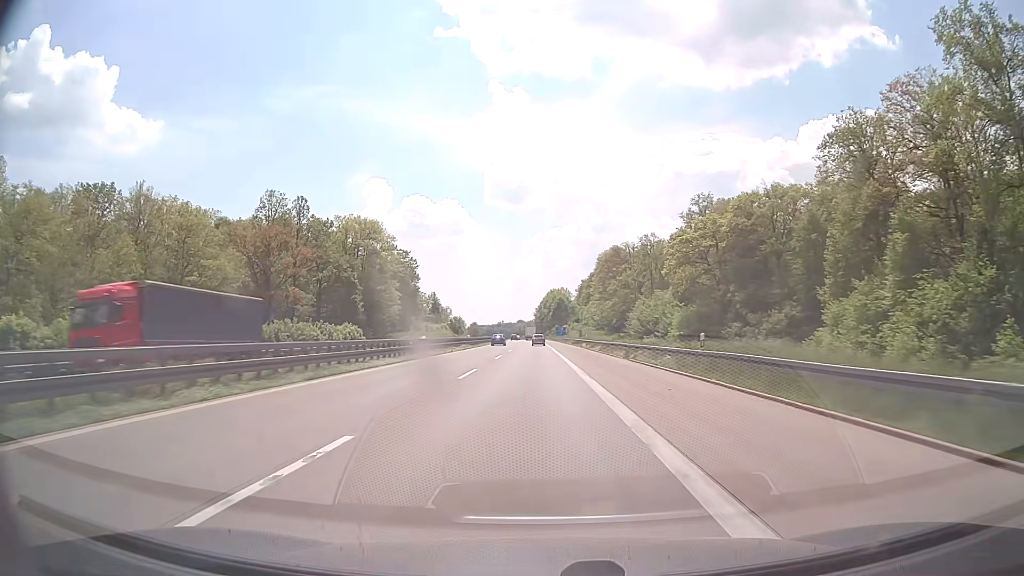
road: motorway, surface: concrete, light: Day
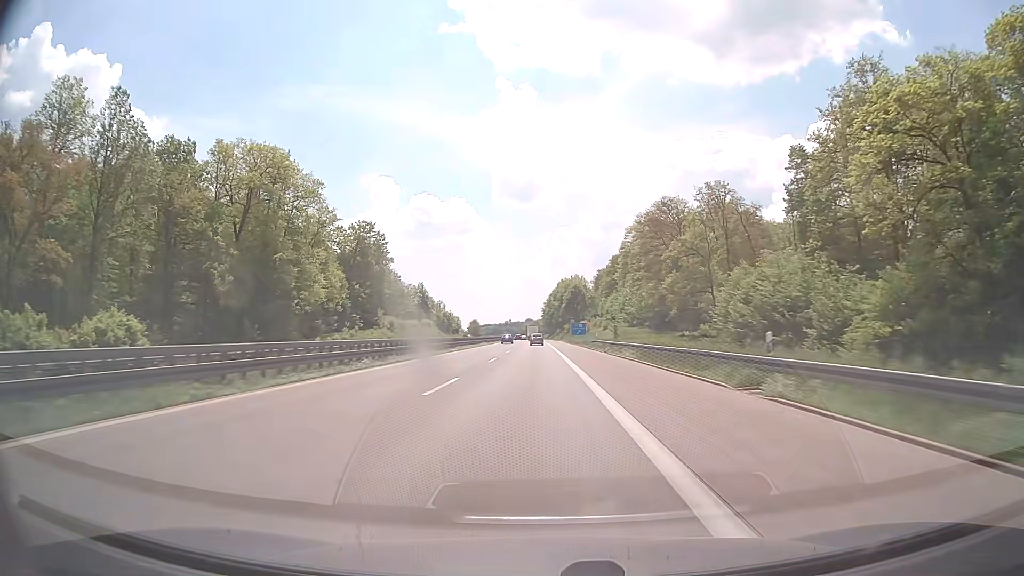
(-0.4, +59.6) m; -1°
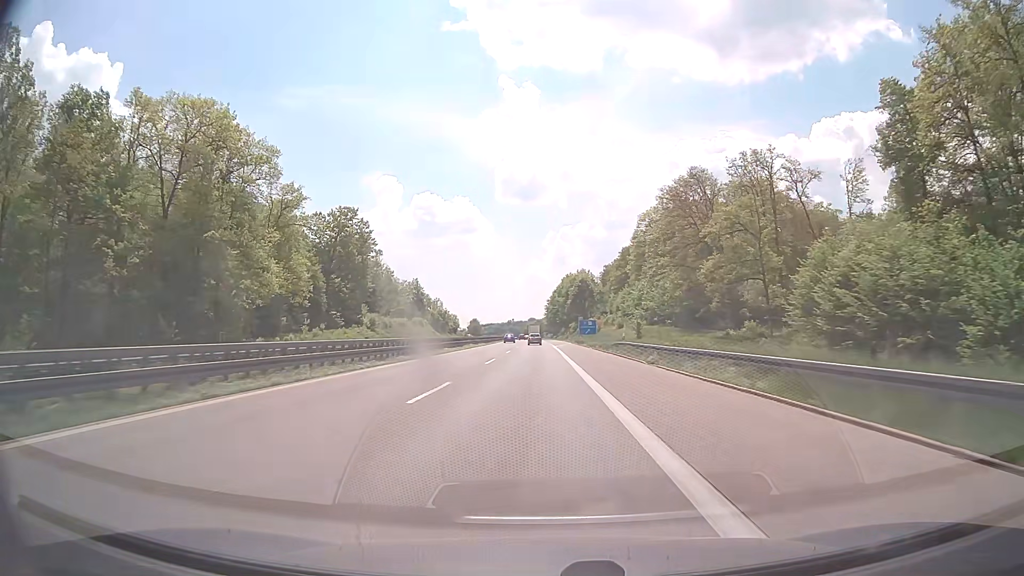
(-0.1, +19.9) m; 0°
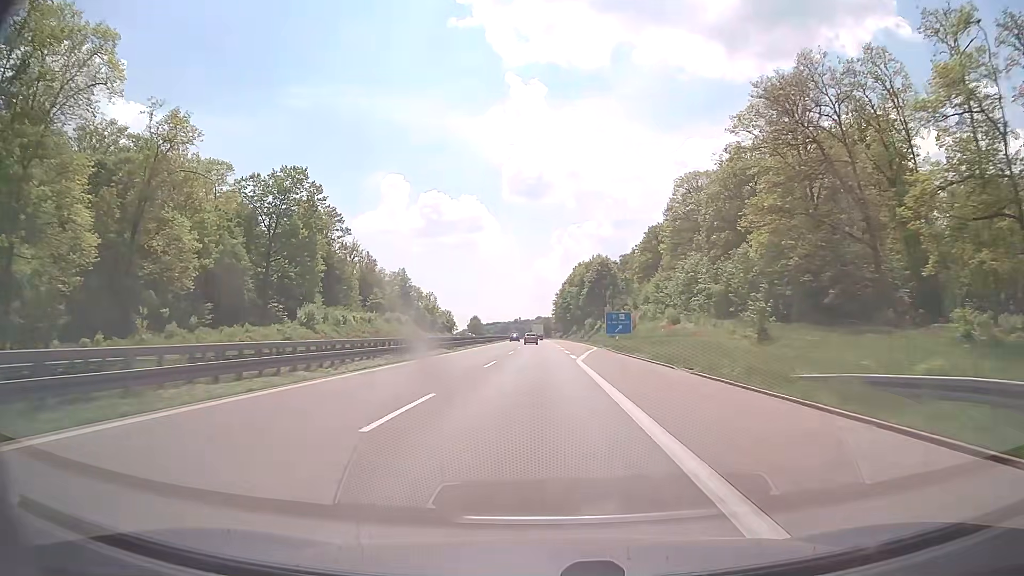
(-0.2, +39.7) m; -1°
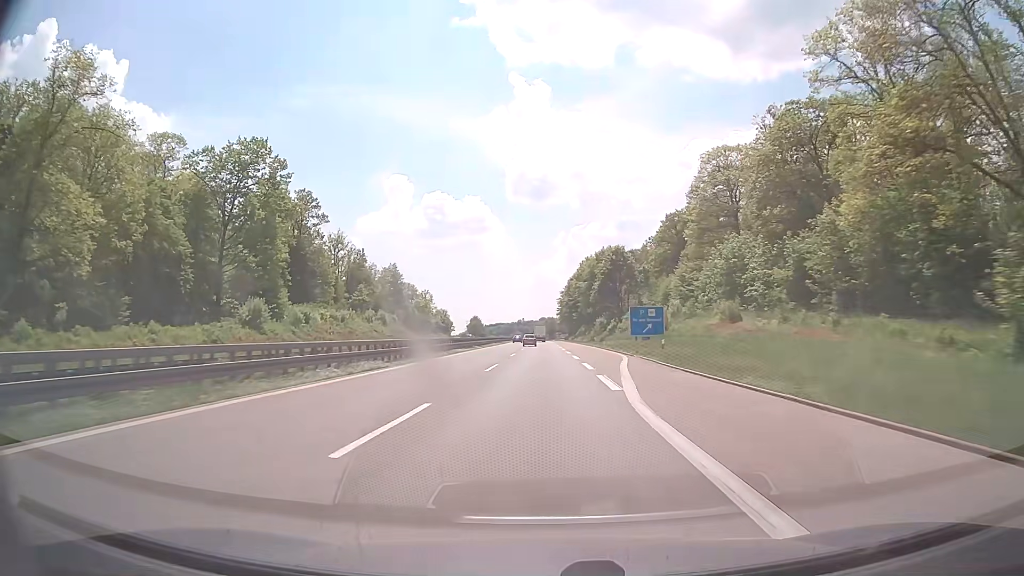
(0.0, +19.9) m; 0°
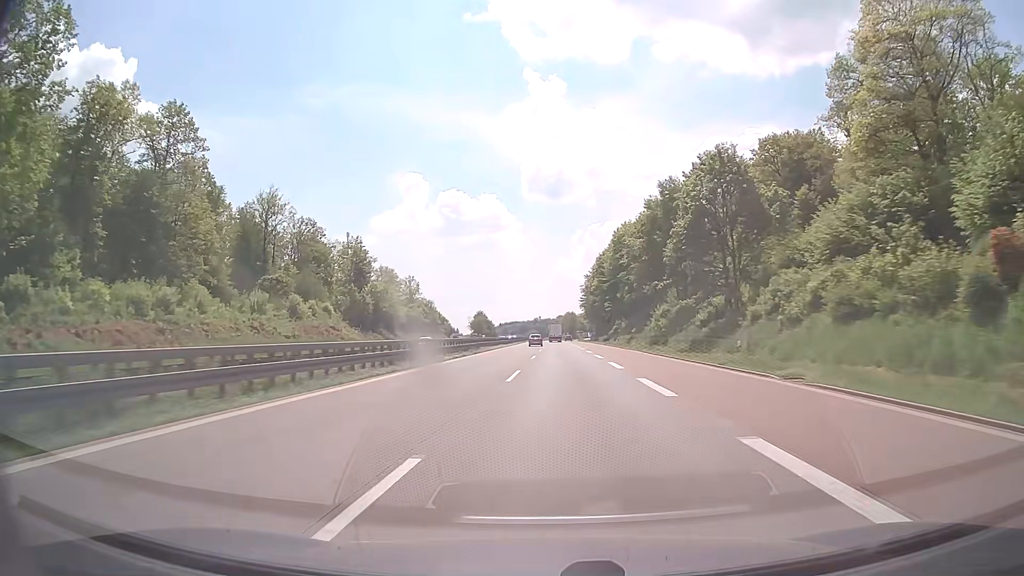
(-0.6, +59.5) m; -1°
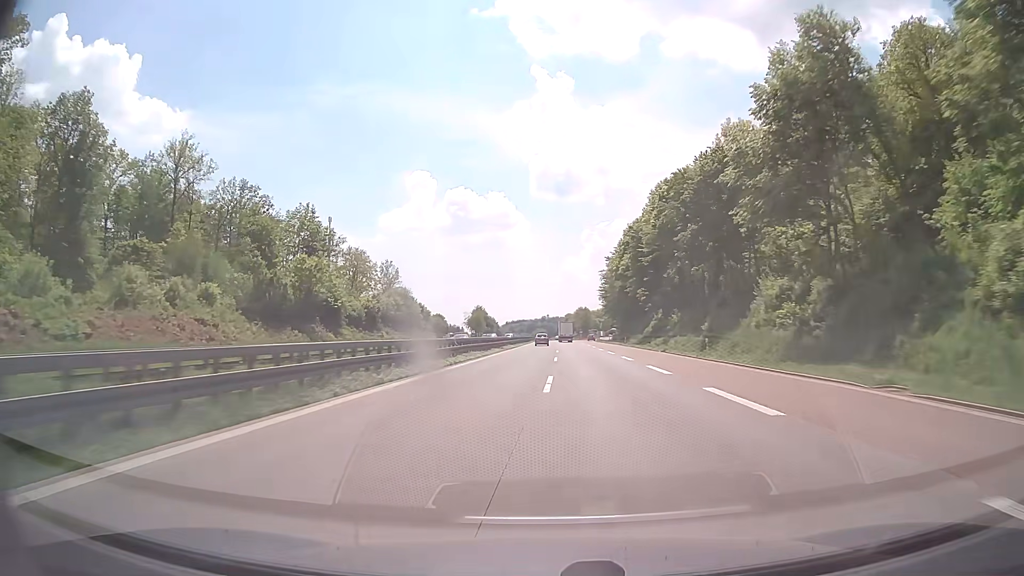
(-0.4, +39.7) m; -1°
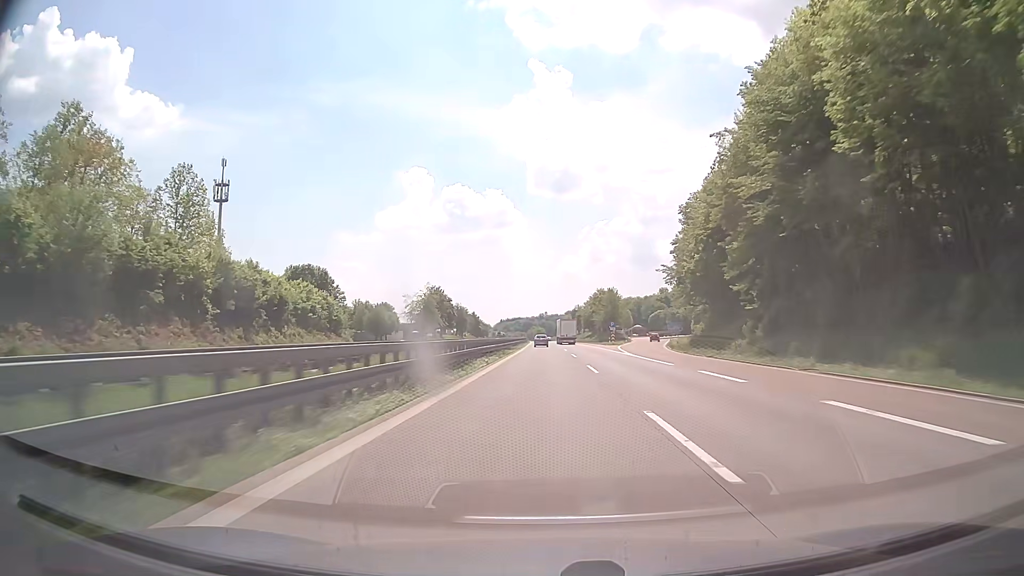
(+0.3, +99.2) m; 0°
